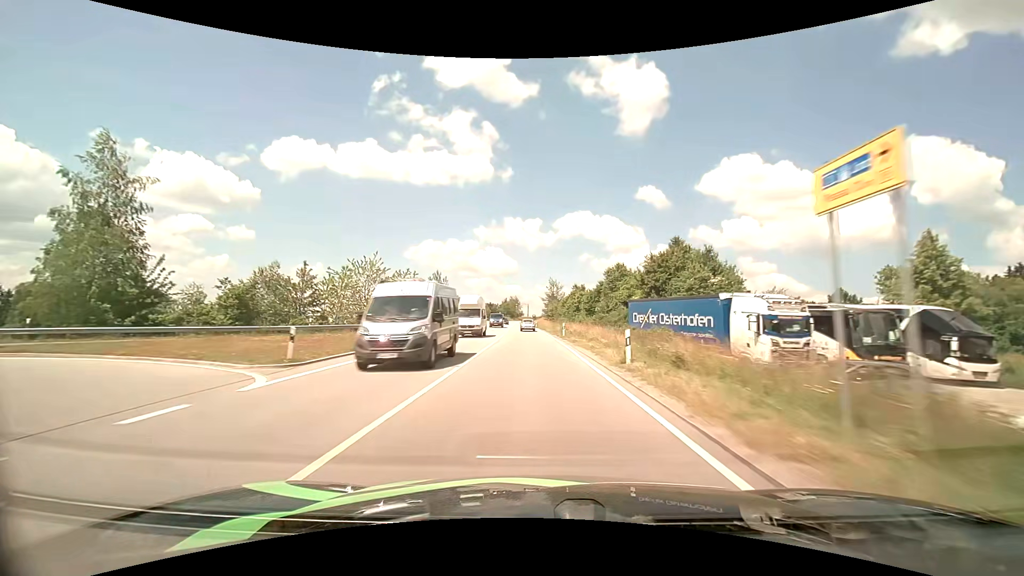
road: primary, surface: asphalt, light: Day
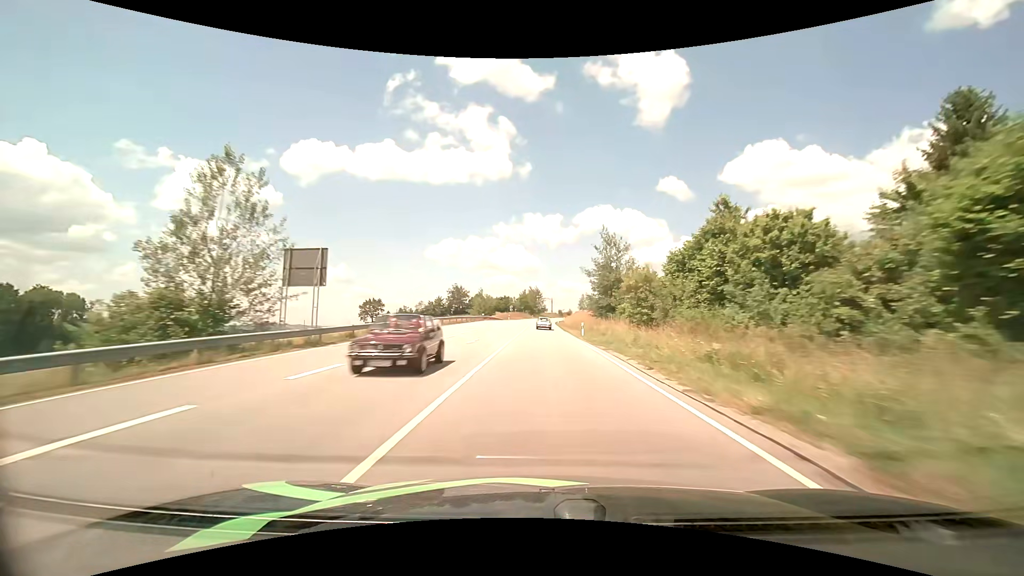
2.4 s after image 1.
(-2.0, +59.0) m; -3°
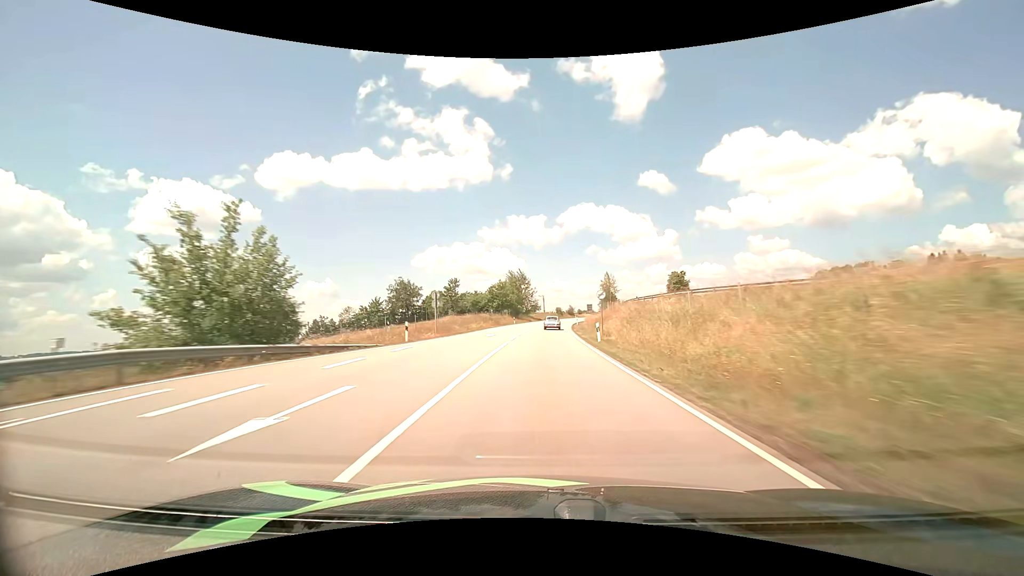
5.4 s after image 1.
(+0.4, +75.6) m; +1°
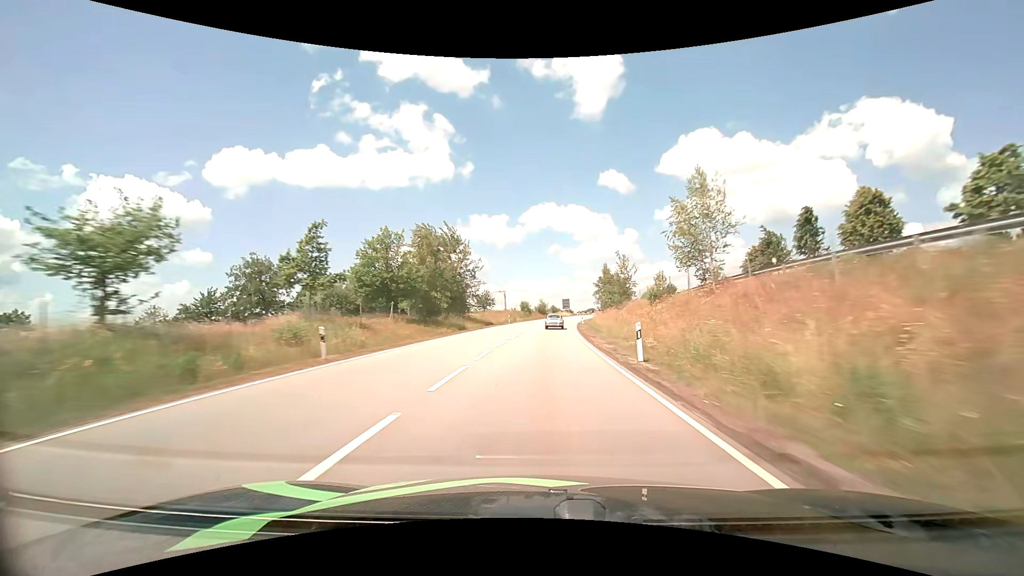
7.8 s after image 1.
(+1.8, +60.6) m; +4°
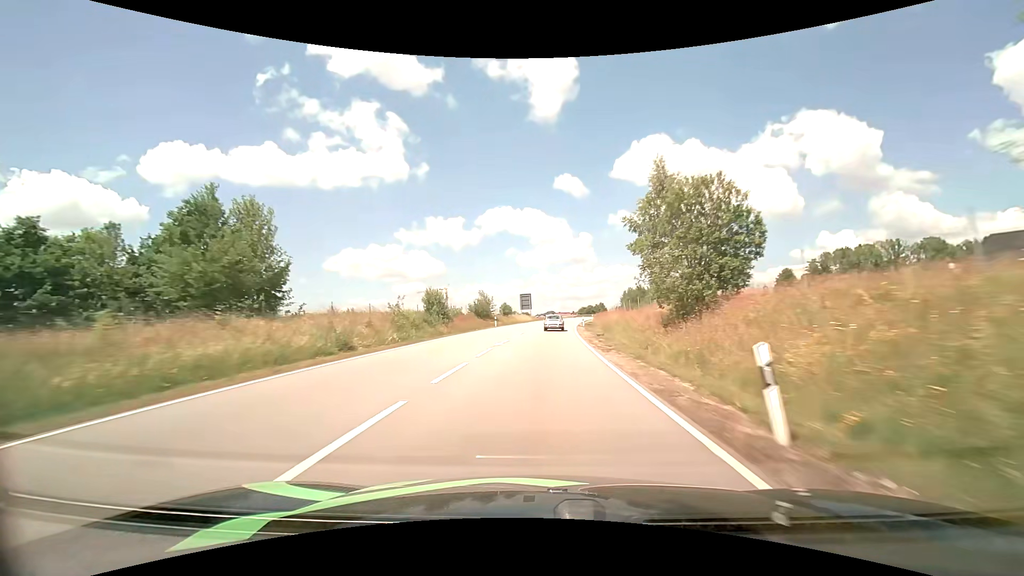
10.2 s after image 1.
(+2.6, +58.8) m; +5°
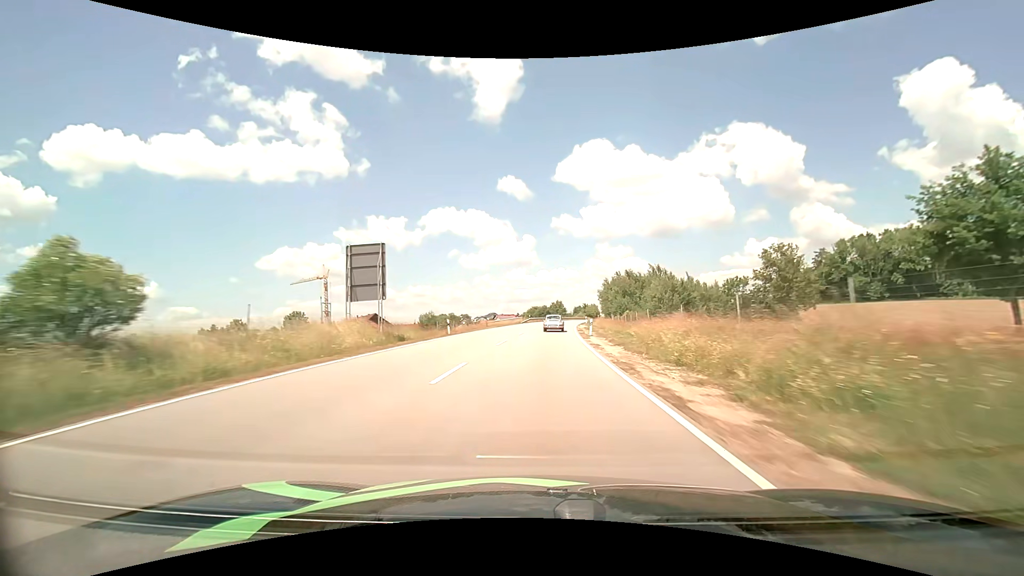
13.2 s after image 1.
(+4.0, +72.1) m; +6°
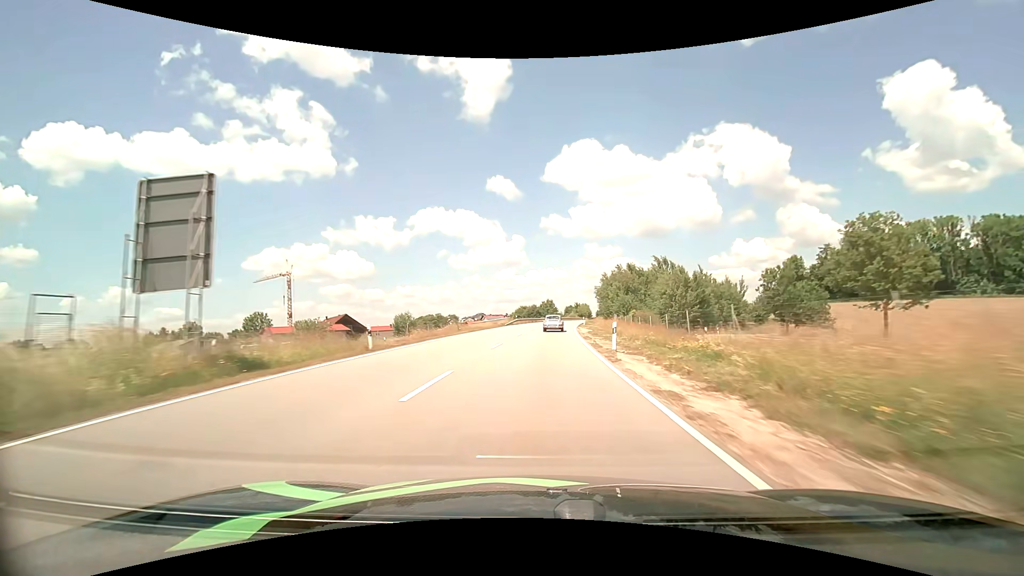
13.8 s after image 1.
(+0.2, +14.0) m; +1°
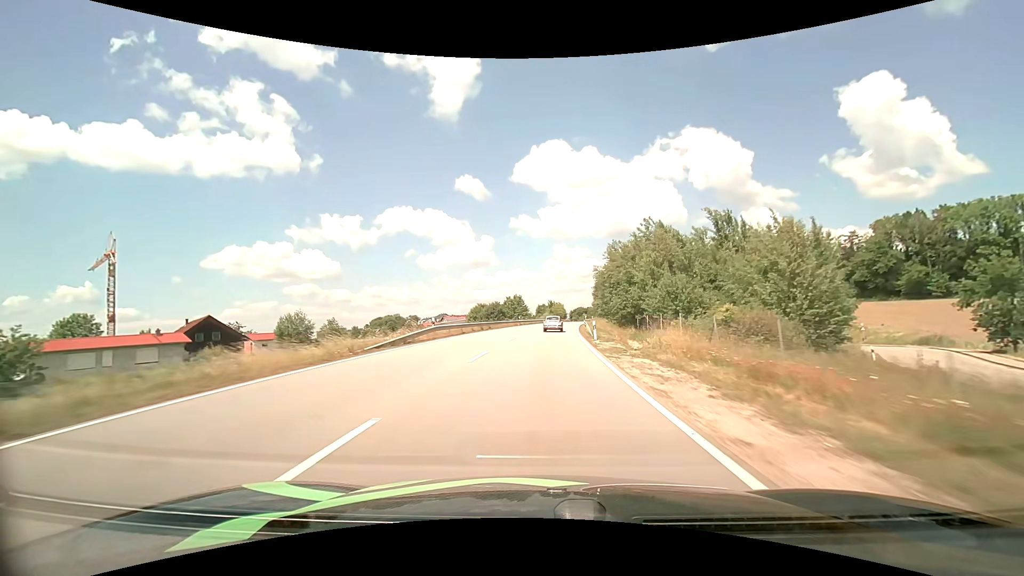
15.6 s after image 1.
(+1.2, +41.4) m; +3°
(0, +10) (0, +20) (+1, +30) (+1, +40) (+2, +50) (+3, +60) (+4, +70) (+5, +80) (+6, +90) (+7, +100) m
